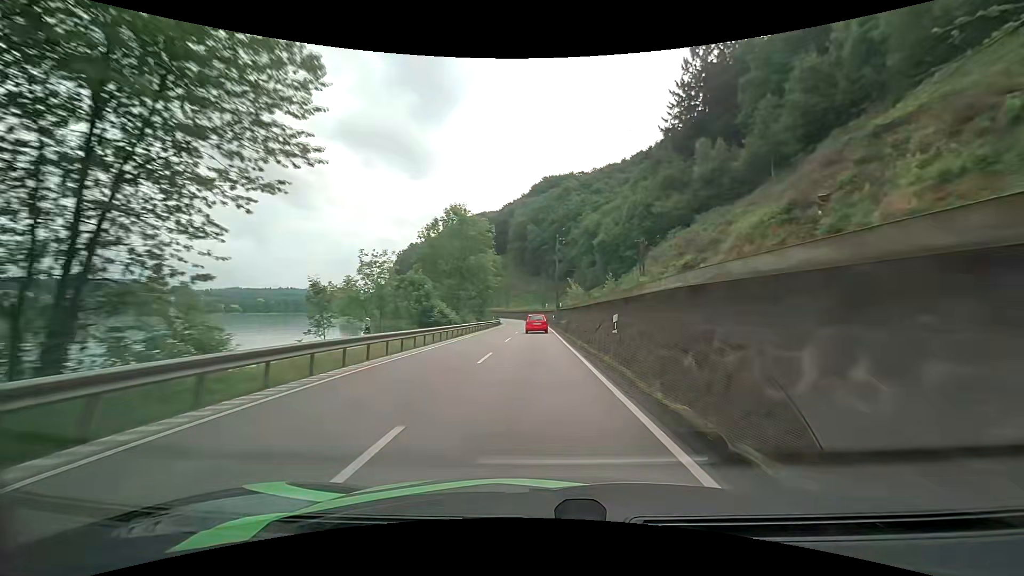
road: primary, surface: asphalt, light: Day
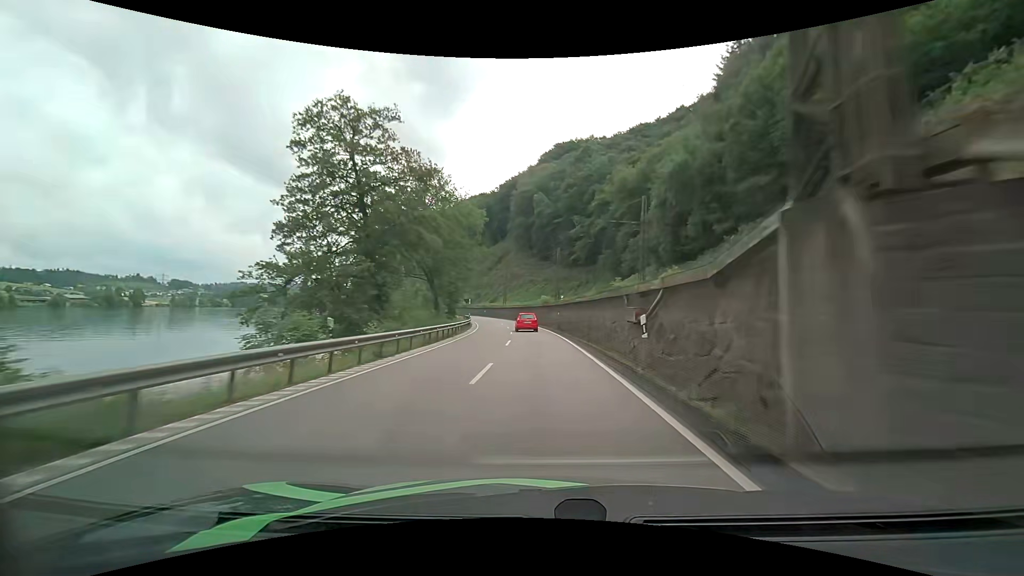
(-0.5, +51.9) m; -1°
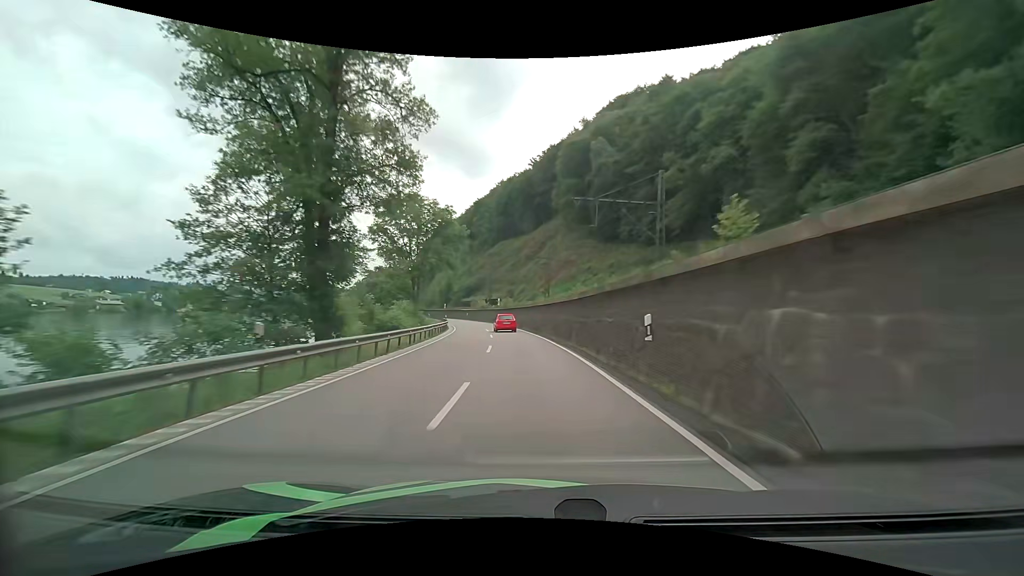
(-1.4, +51.4) m; -5°
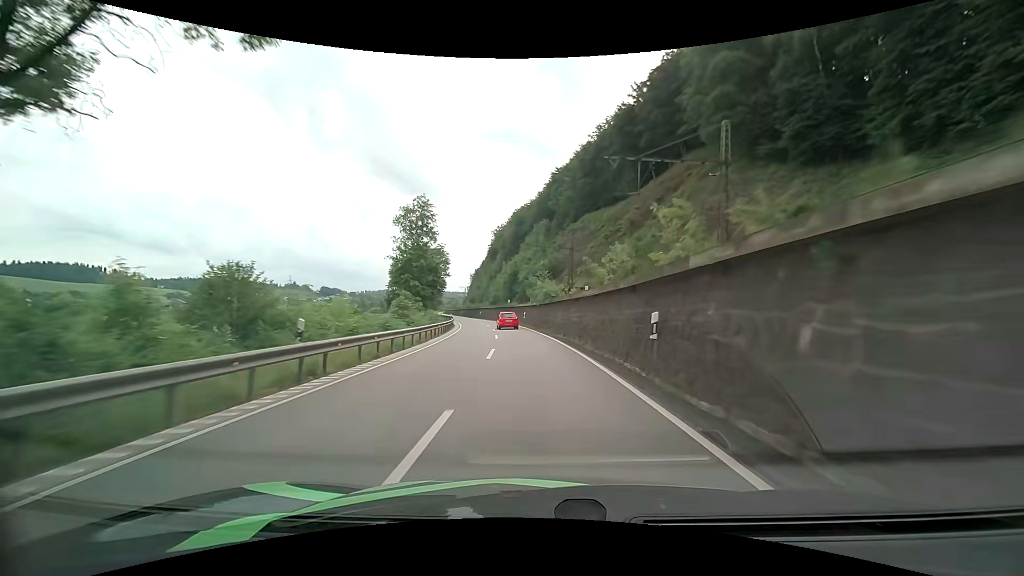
(-4.3, +50.9) m; -10°
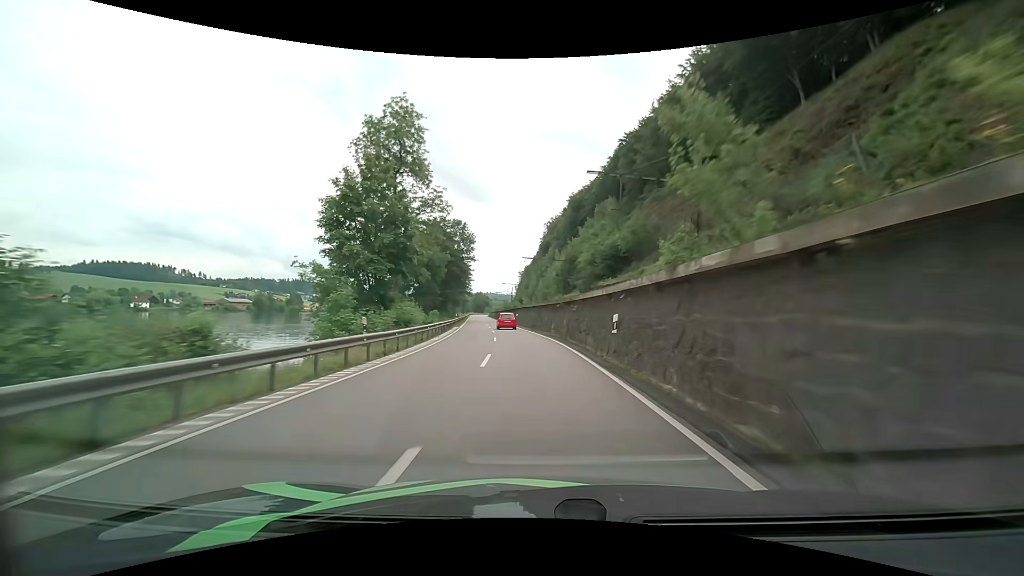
(-1.7, +37.7) m; -6°
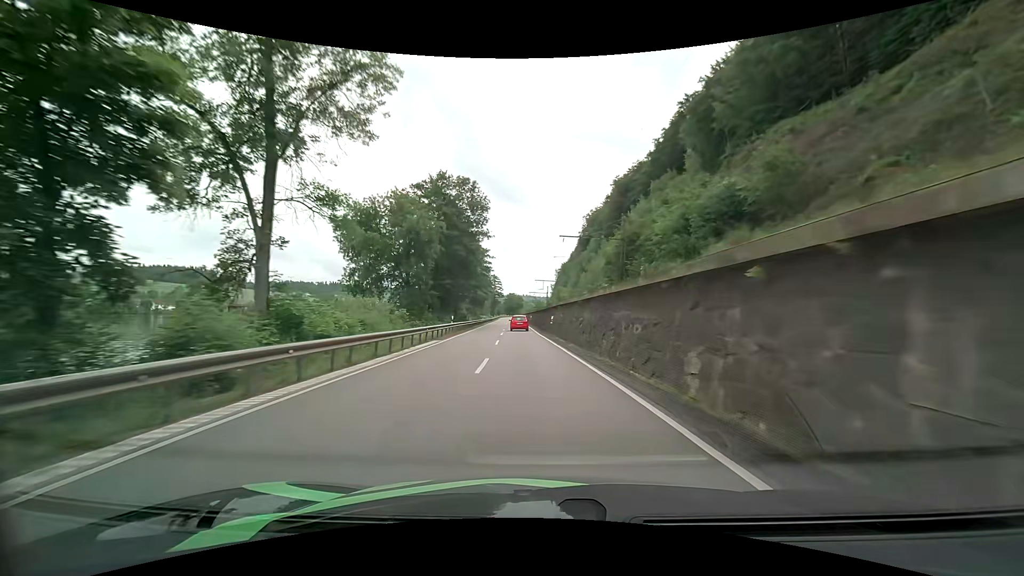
(-1.0, +25.3) m; -4°
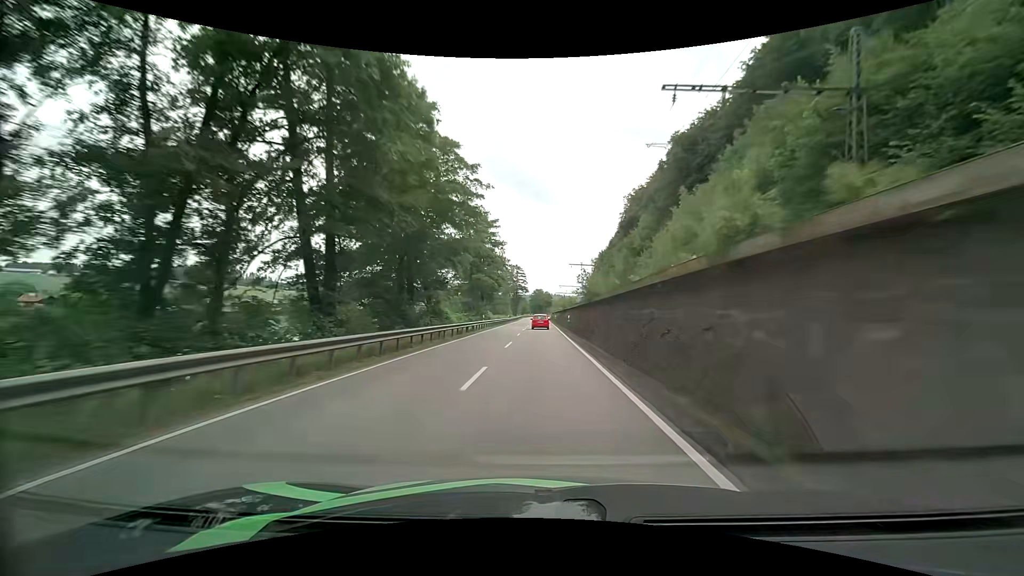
(-1.6, +38.7) m; -4°
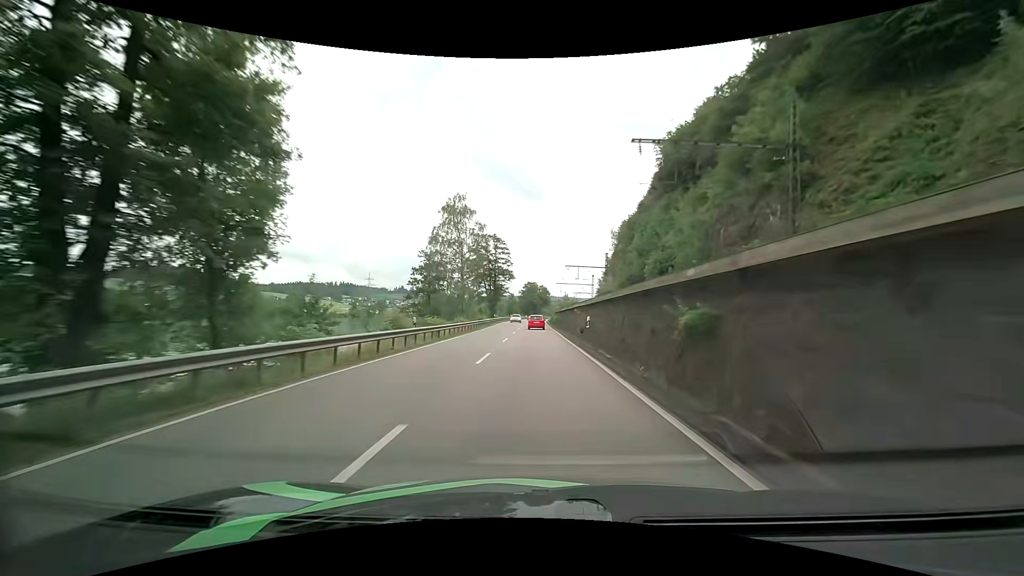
(+0.3, +66.5) m; +1°
(0, +10) (0, +20) (0, +30) (0, +40) (0, +50) (0, +60) (-1, +70) (-1, +80) (-1, +90) (-1, +100) m
